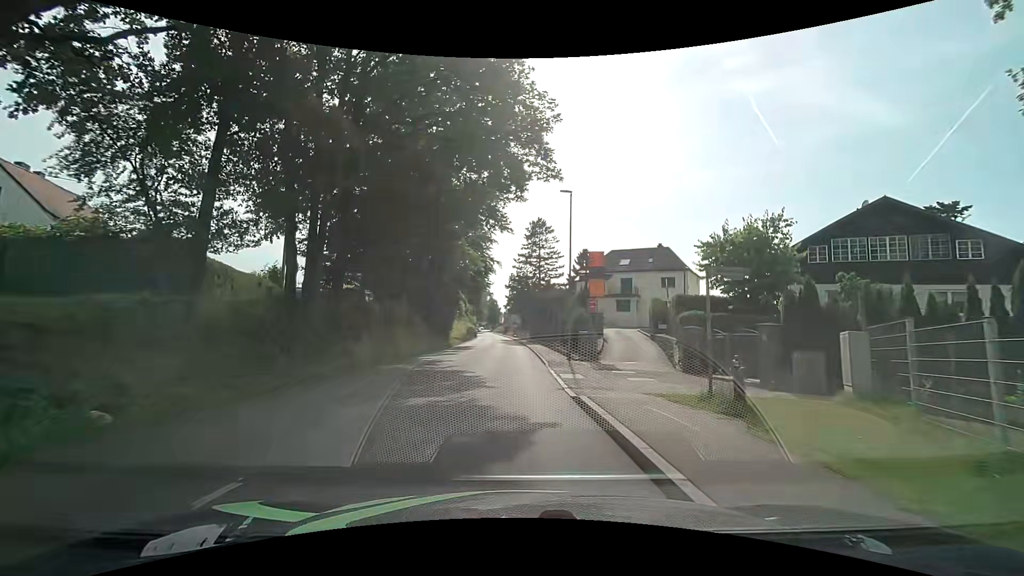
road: tertiary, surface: asphalt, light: Day
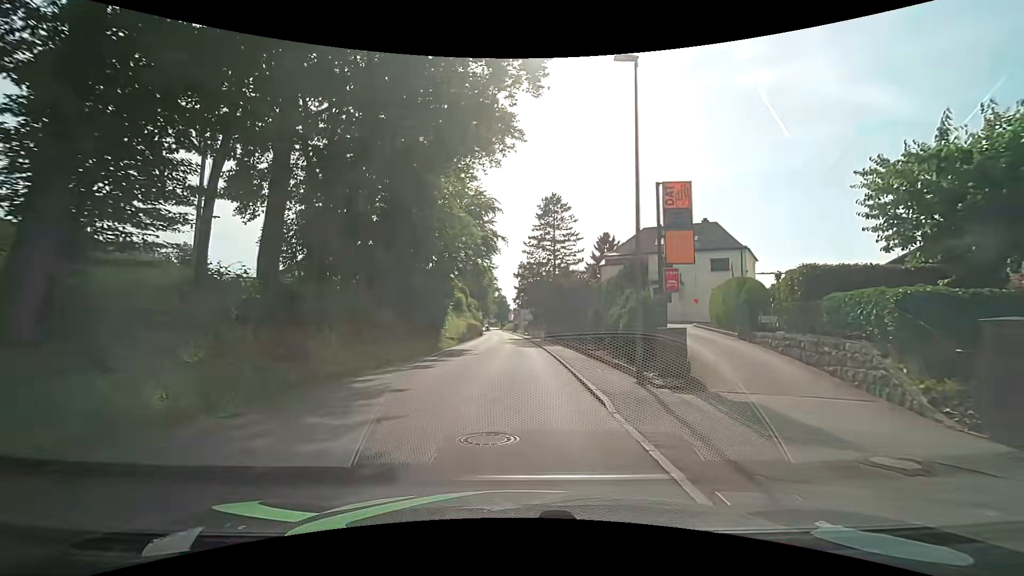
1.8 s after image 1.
(-0.2, +11.9) m; -1°
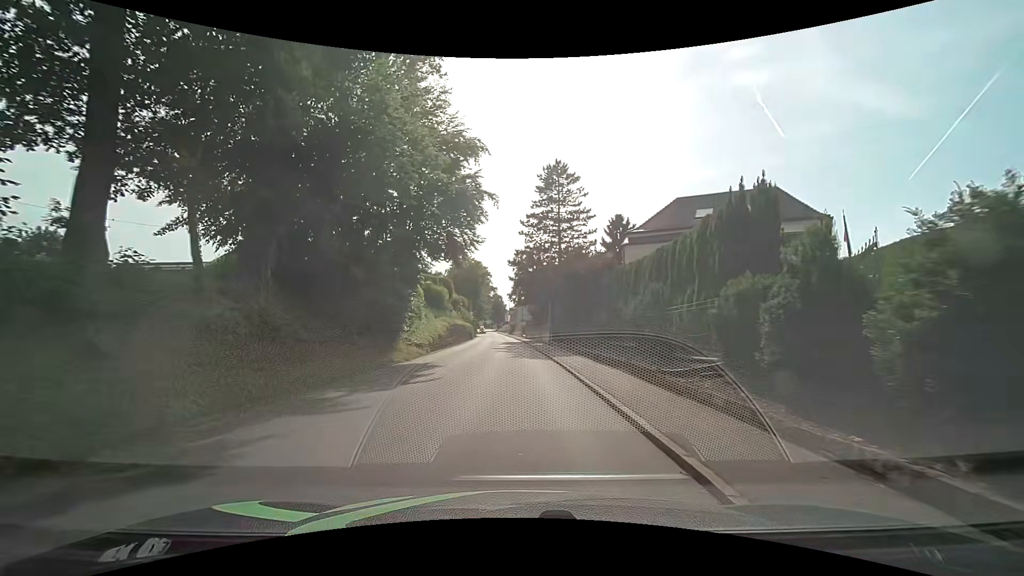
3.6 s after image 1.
(0.0, +12.5) m; 0°
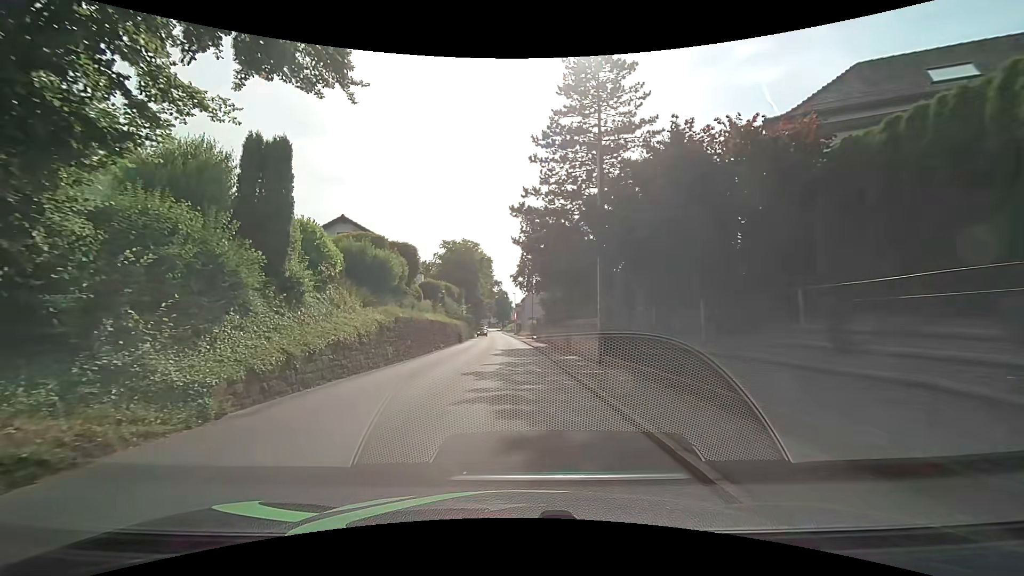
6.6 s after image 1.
(-0.2, +21.1) m; -1°
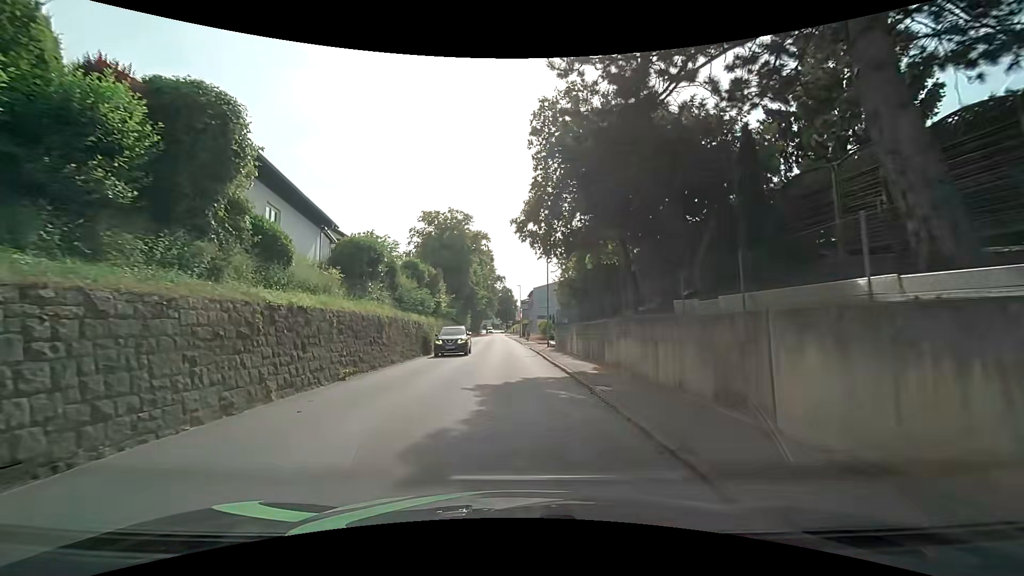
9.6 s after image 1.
(-0.1, +21.0) m; -1°
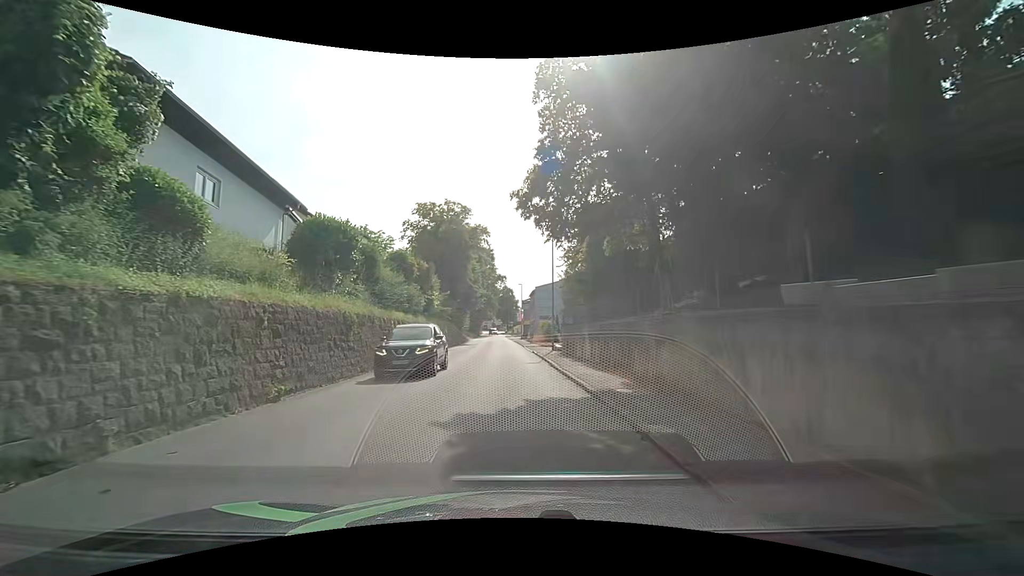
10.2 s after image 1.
(0.0, +4.2) m; 0°
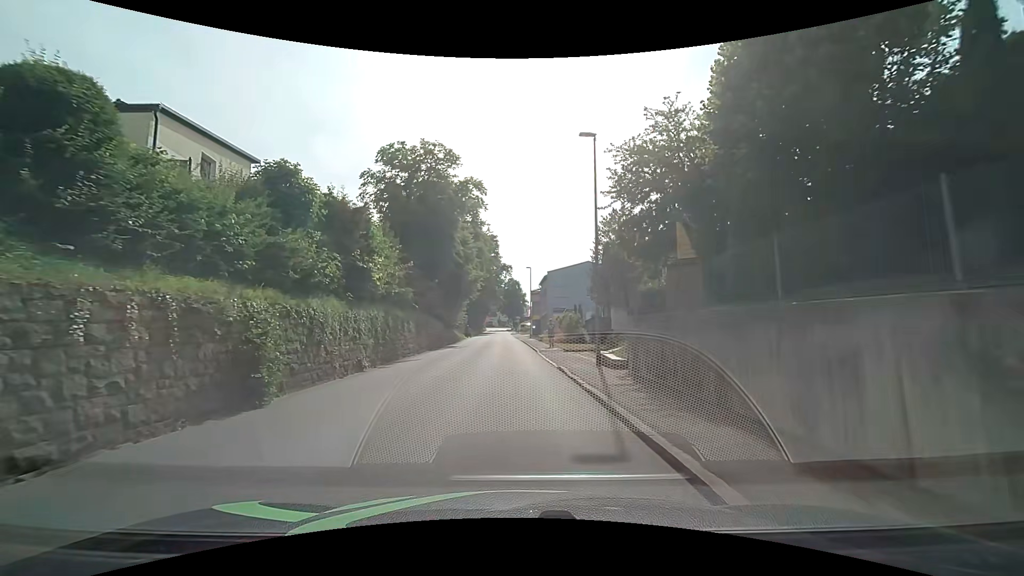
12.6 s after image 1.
(+0.1, +16.4) m; +1°
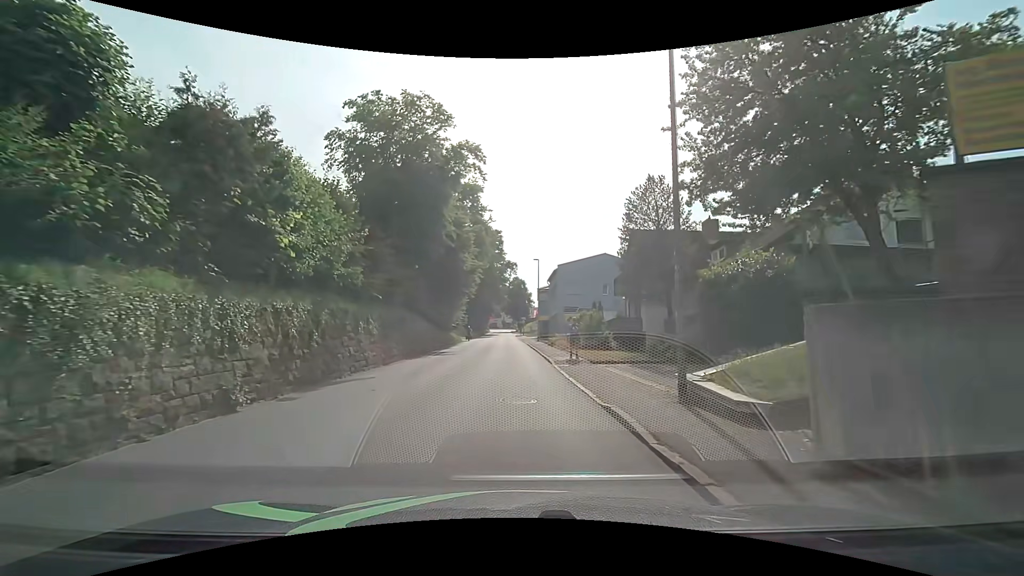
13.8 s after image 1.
(-0.2, +8.1) m; -1°
